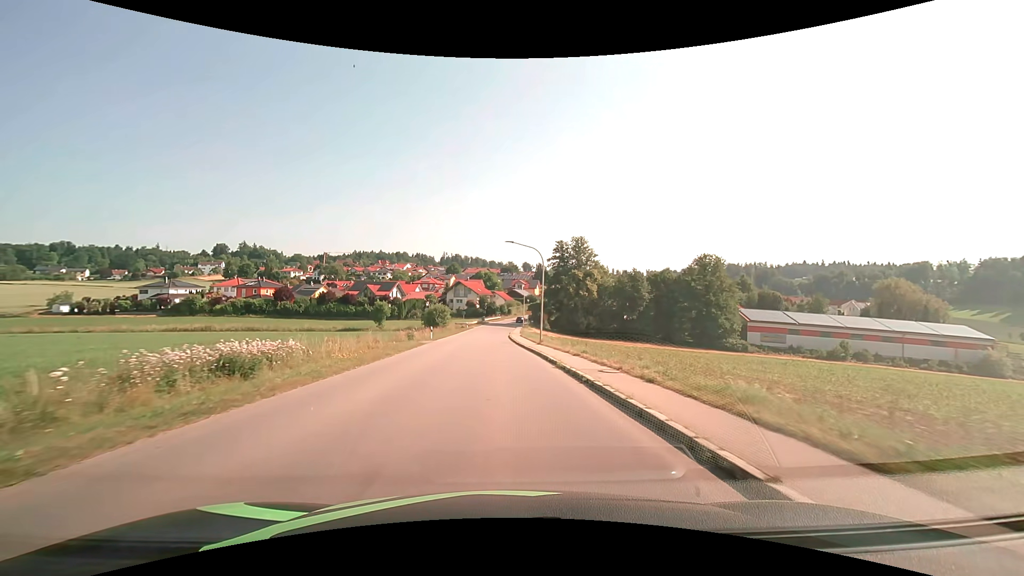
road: tertiary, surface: asphalt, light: Day
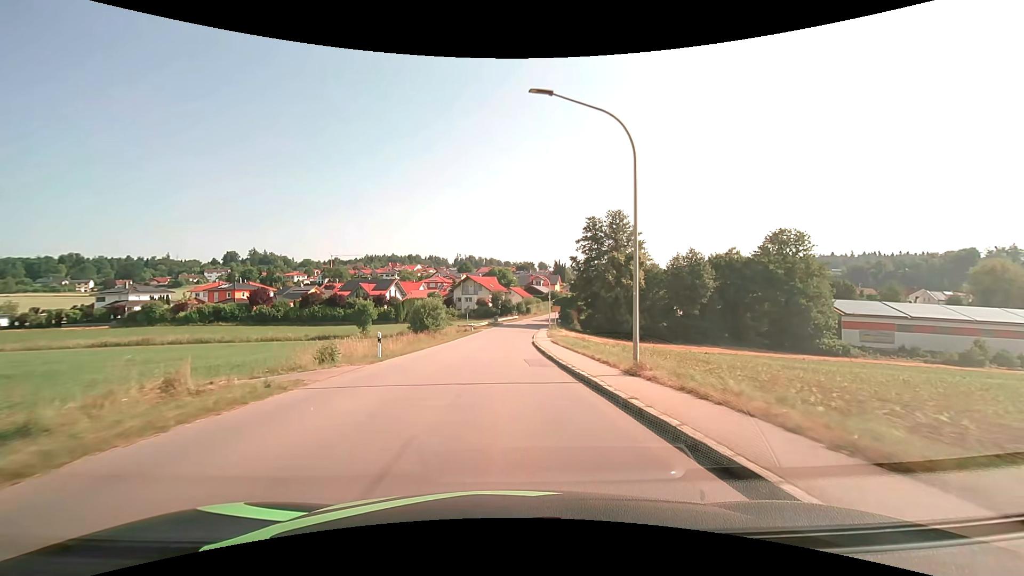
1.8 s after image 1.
(-0.4, +22.8) m; -2°
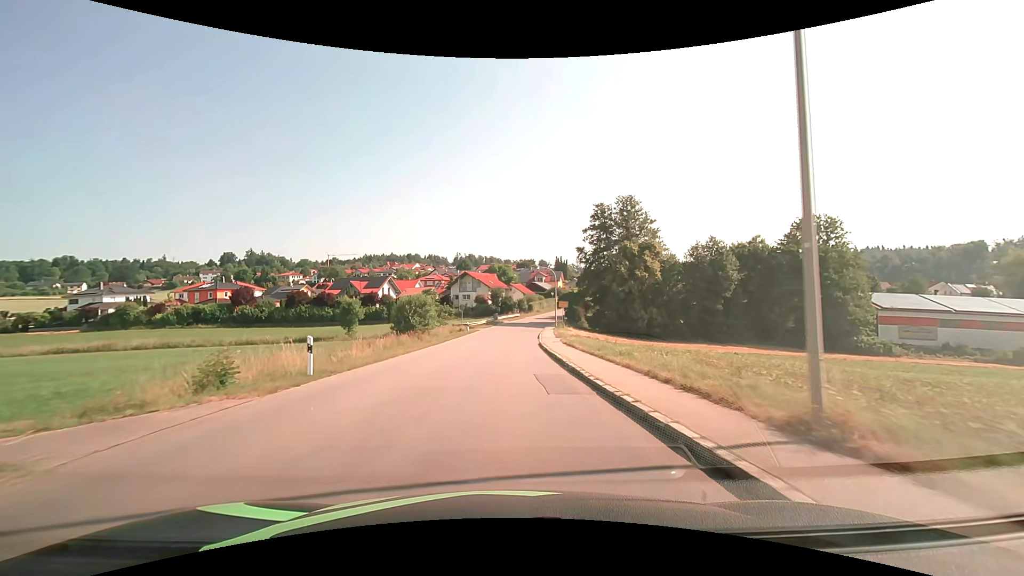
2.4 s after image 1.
(0.0, +7.6) m; 0°
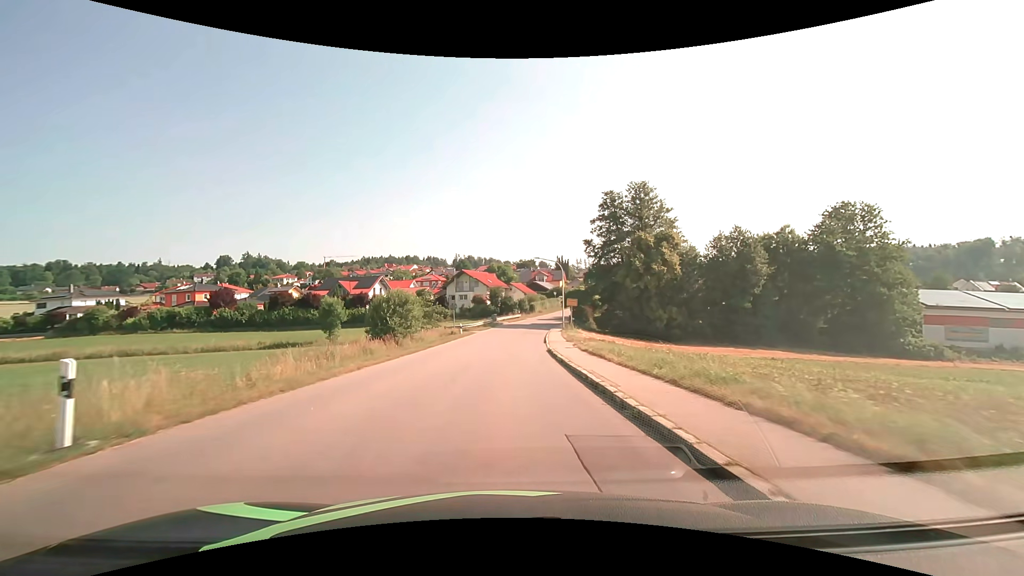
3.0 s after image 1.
(0.0, +7.6) m; 0°
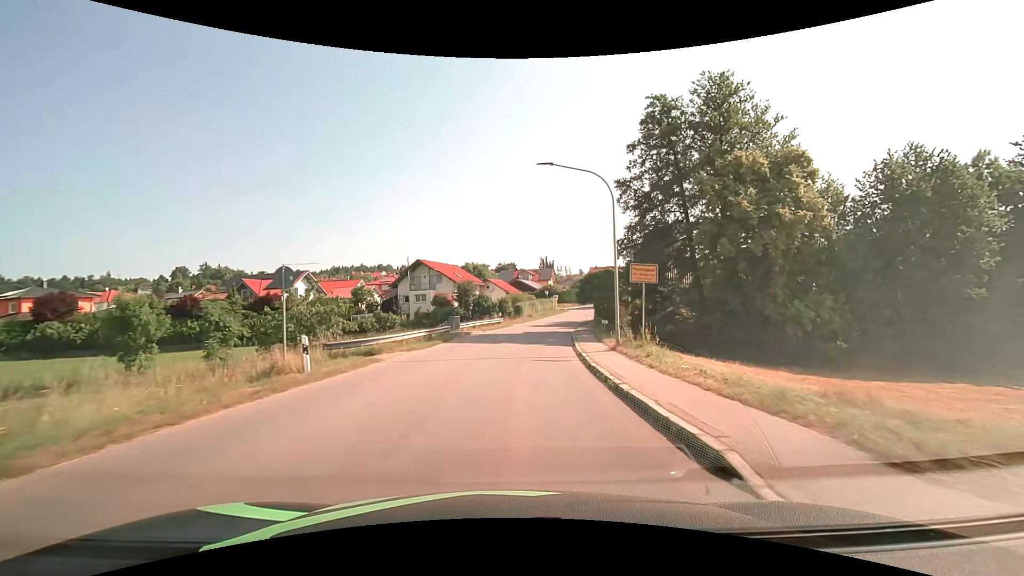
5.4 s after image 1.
(+0.4, +30.3) m; +2°
(0, +10) (+1, +20) (+2, +30) (+3, +40) (+5, +50) (+7, +59) (+10, +69) (+13, +79) (+16, +88) (+20, +97) m
